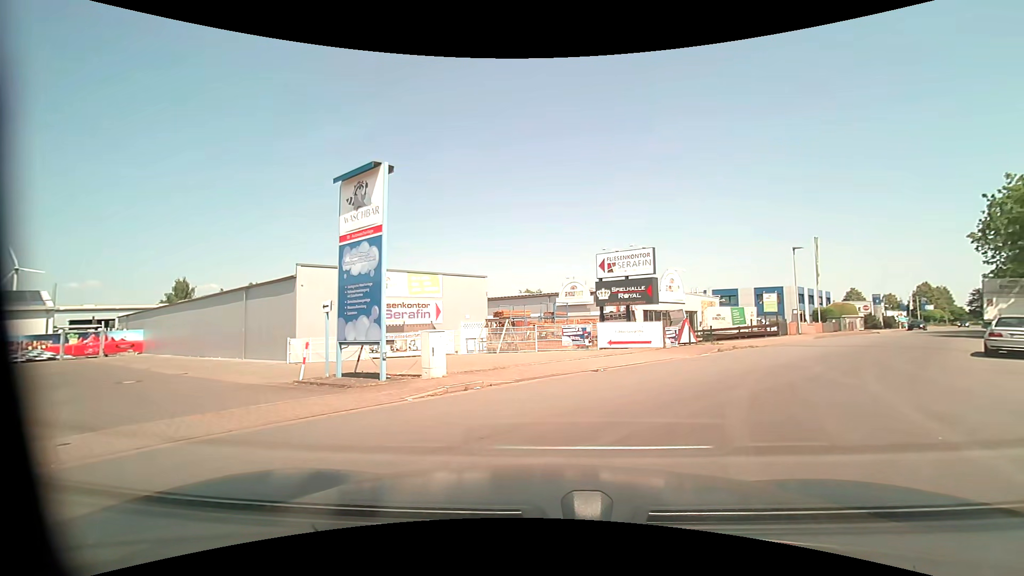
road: unclassified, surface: asphalt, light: Day
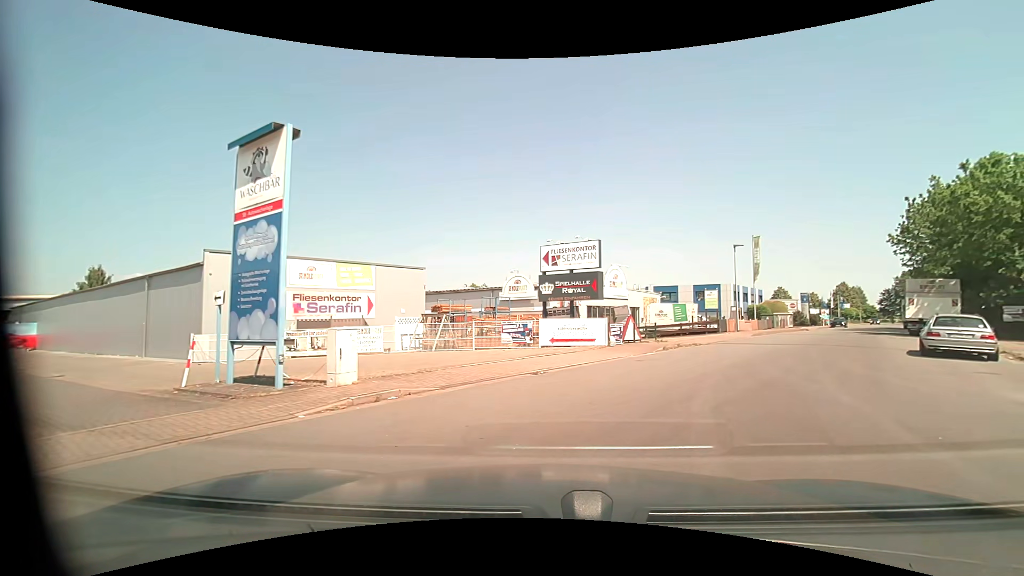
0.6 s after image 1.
(0.0, +1.8) m; +4°
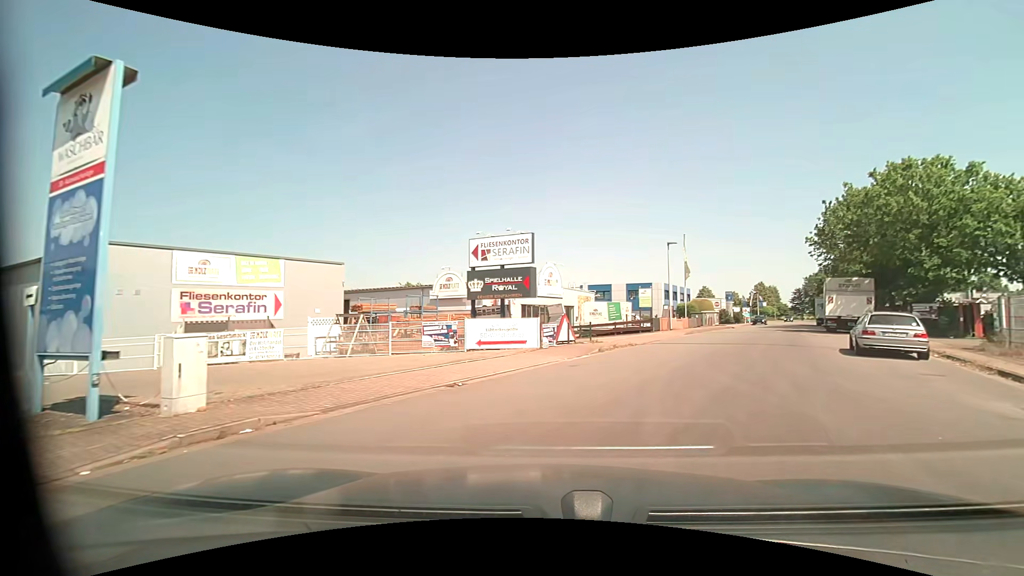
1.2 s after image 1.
(+0.1, +2.1) m; +8°
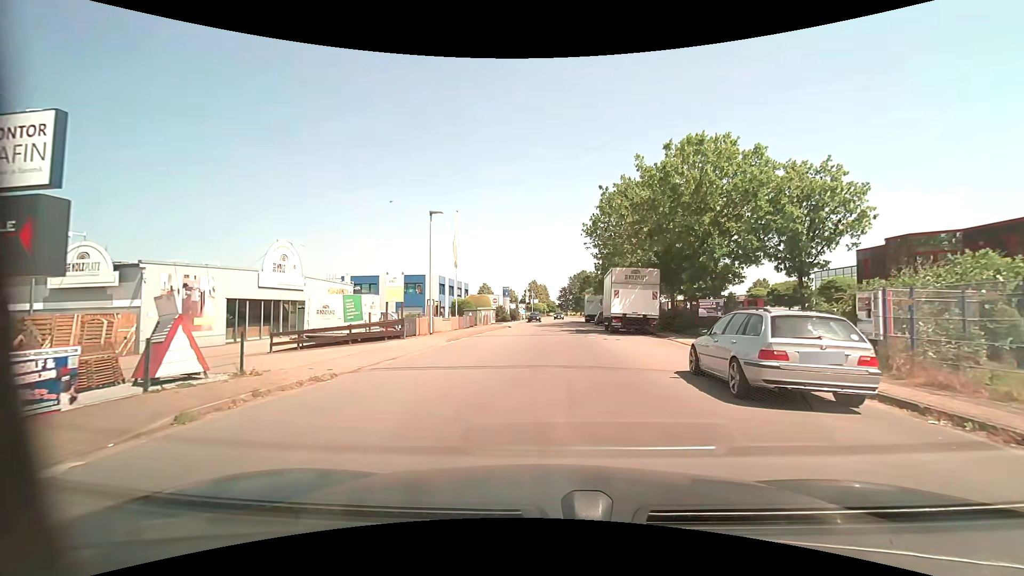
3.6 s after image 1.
(+3.0, +11.0) m; +24°
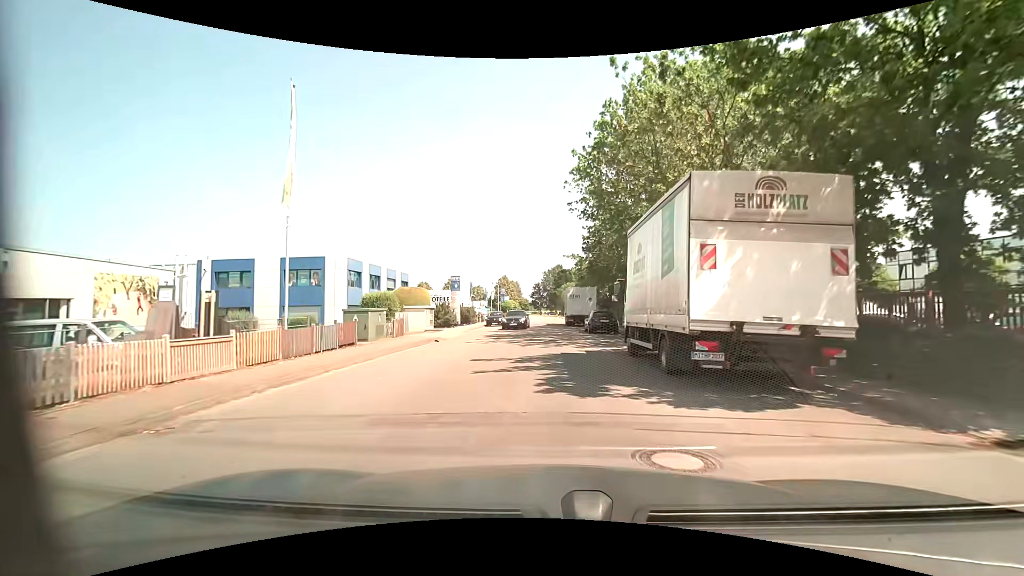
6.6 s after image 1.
(+0.7, +19.9) m; +3°
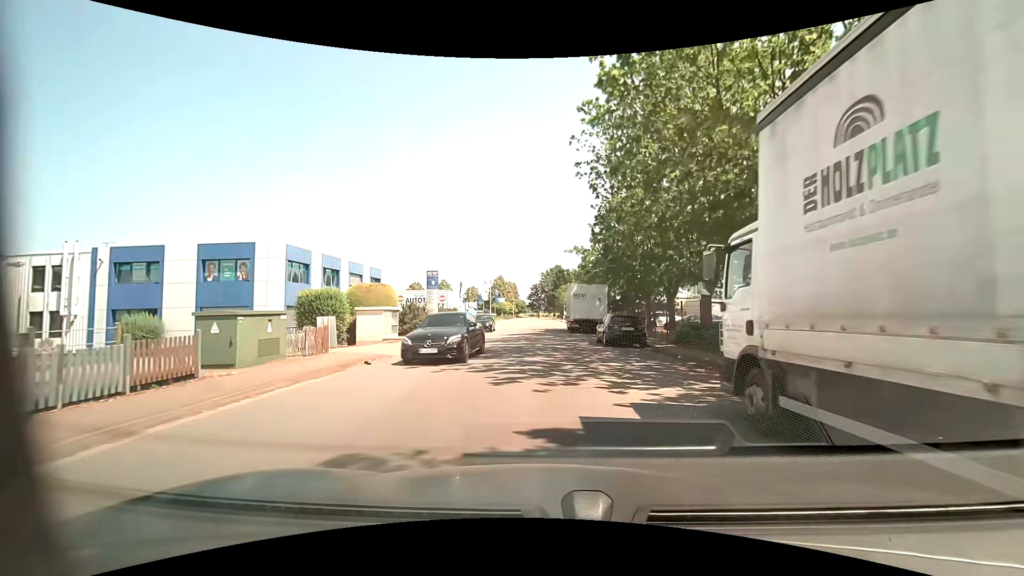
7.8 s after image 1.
(0.0, +9.0) m; 0°
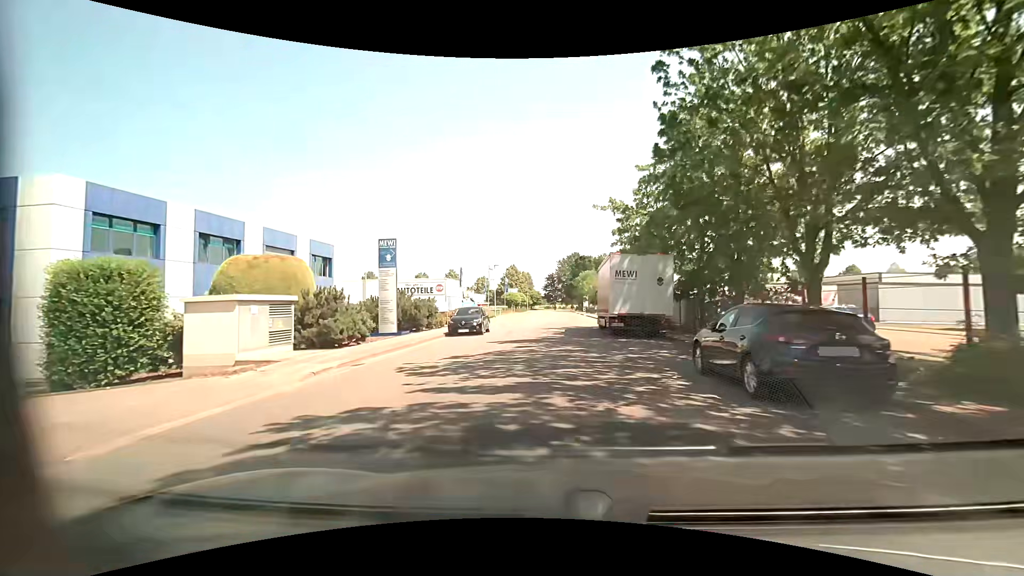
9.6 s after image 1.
(-0.2, +14.4) m; -2°
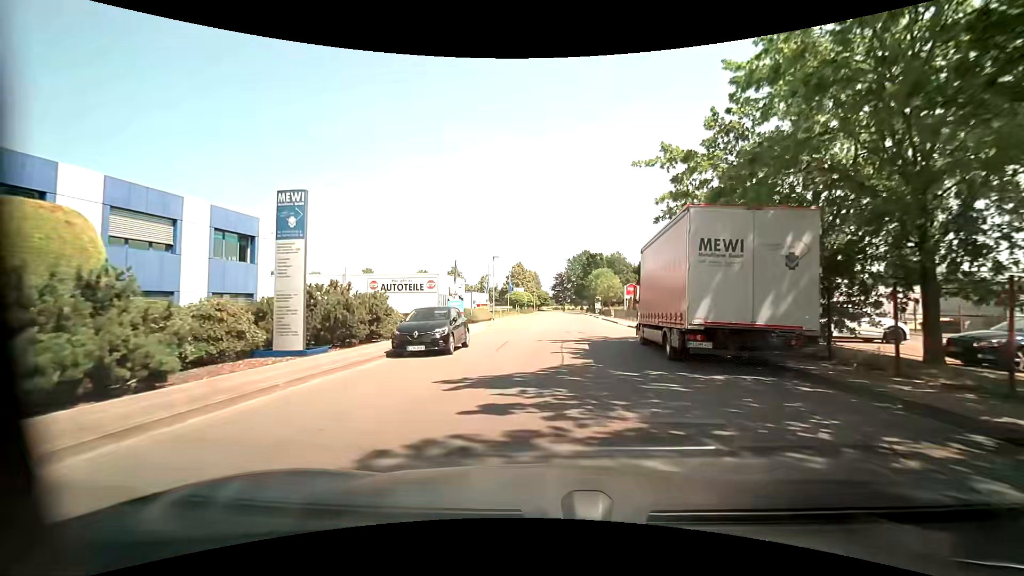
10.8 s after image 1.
(-0.2, +10.2) m; -1°
(0, +10) (0, +20) (+1, +30) (+1, +40) (+2, +50) (+3, +60) (+4, +70) (+5, +80) (+5, +90) (+6, +100) m
